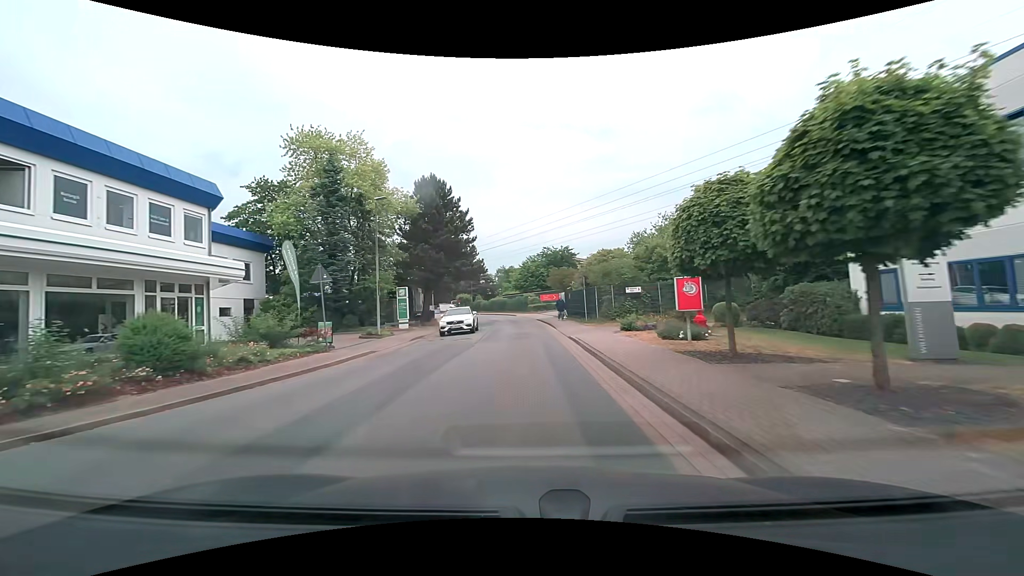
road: residential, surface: asphalt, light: Day
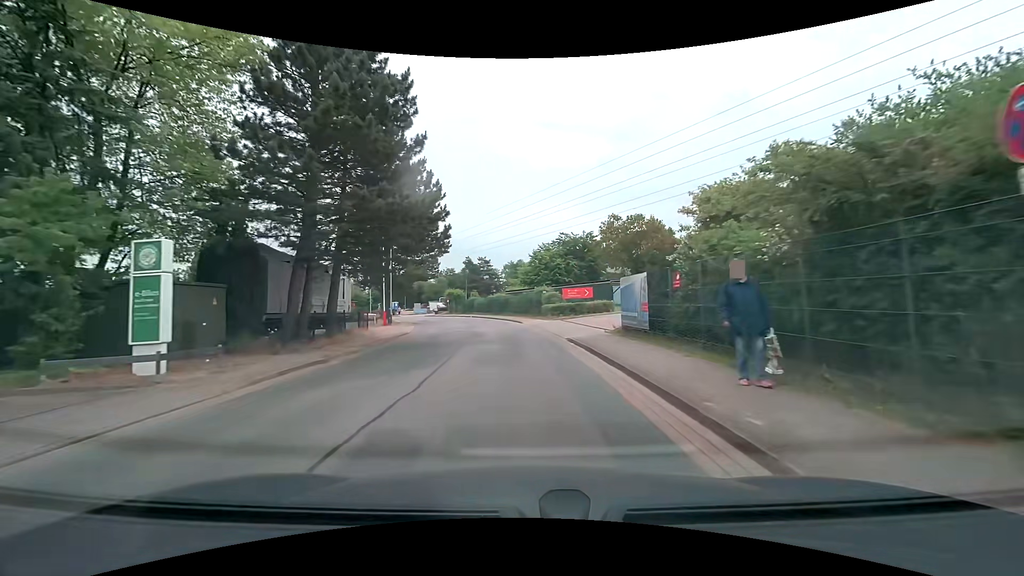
(-0.4, +25.5) m; -1°
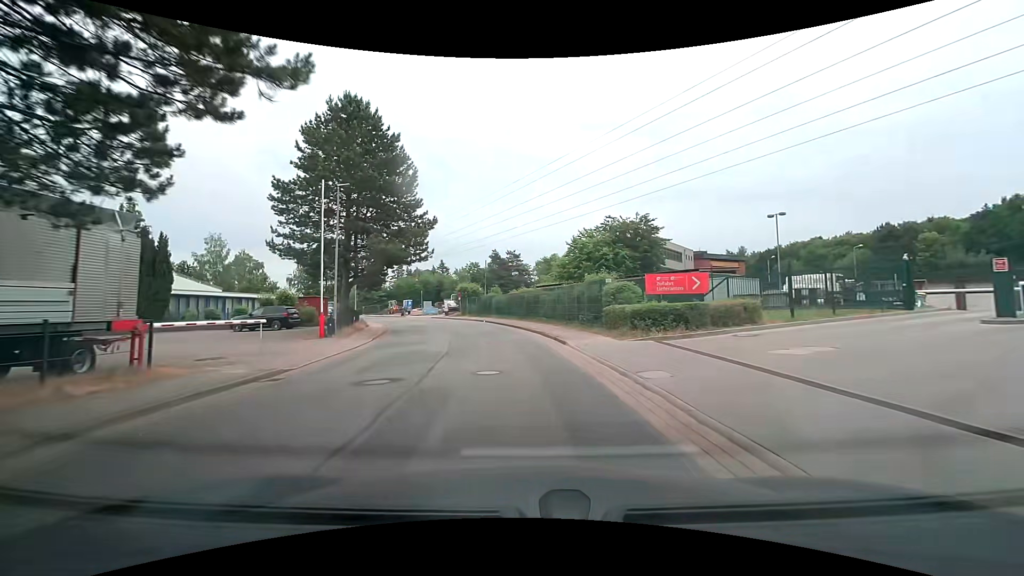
(-0.5, +18.8) m; -4°
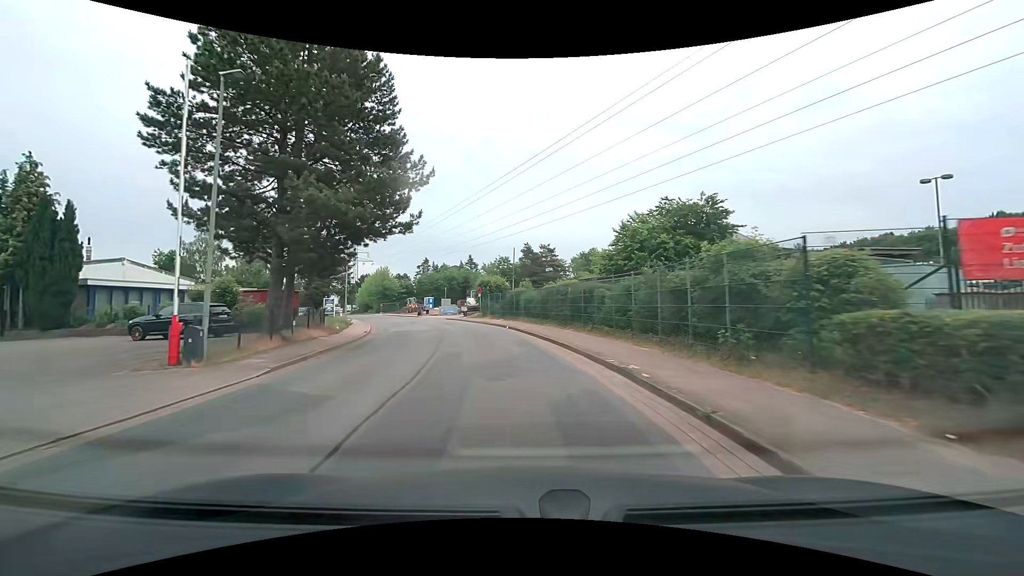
(-0.3, +12.7) m; -3°
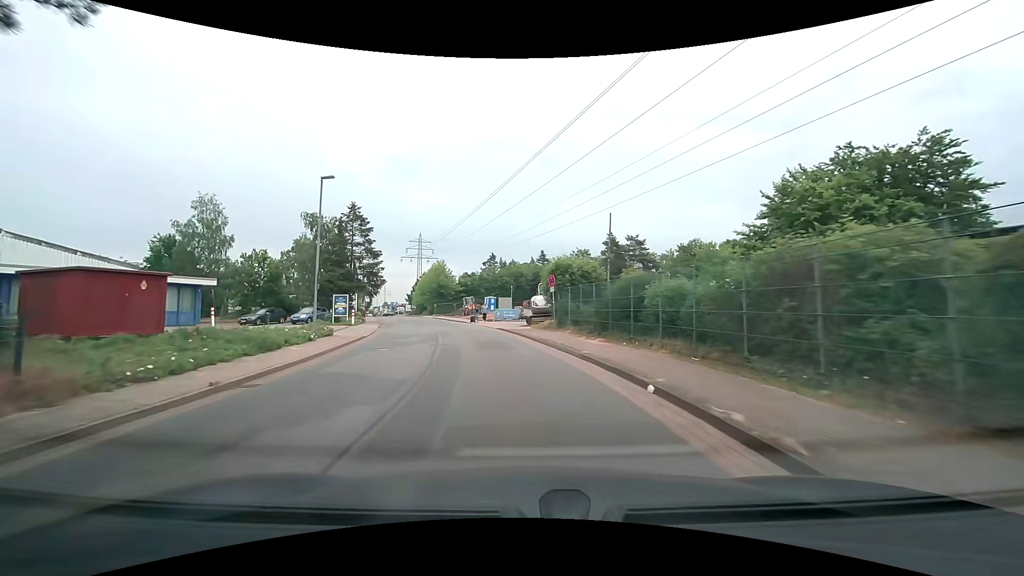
(-1.6, +19.6) m; -8°
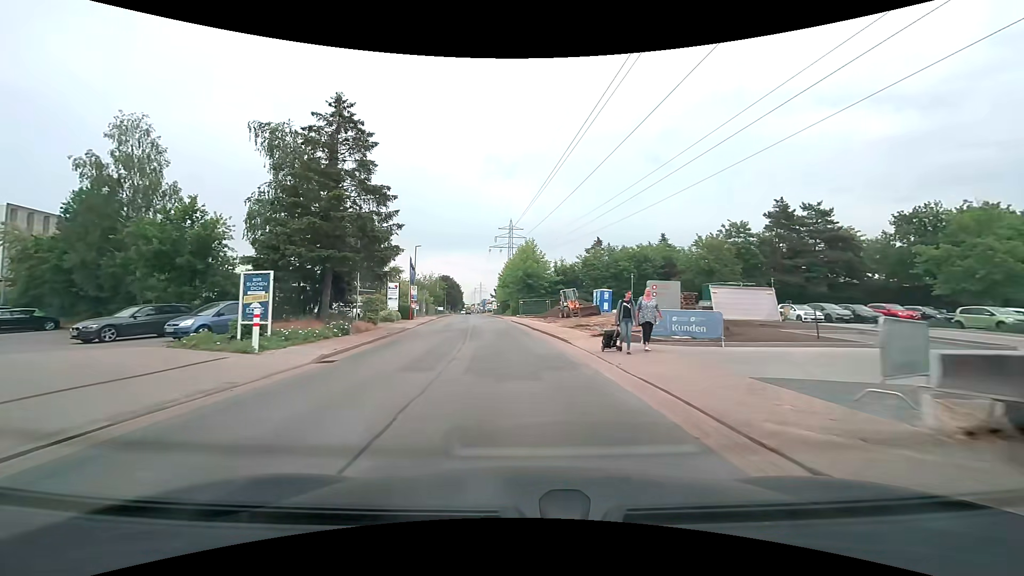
(-3.1, +27.0) m; -12°
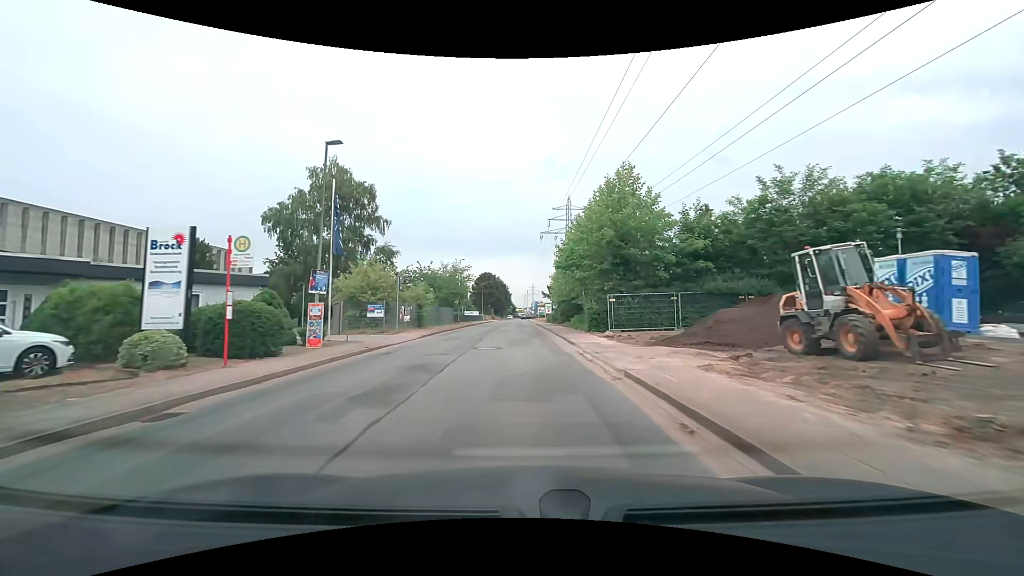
(-2.0, +35.1) m; -6°
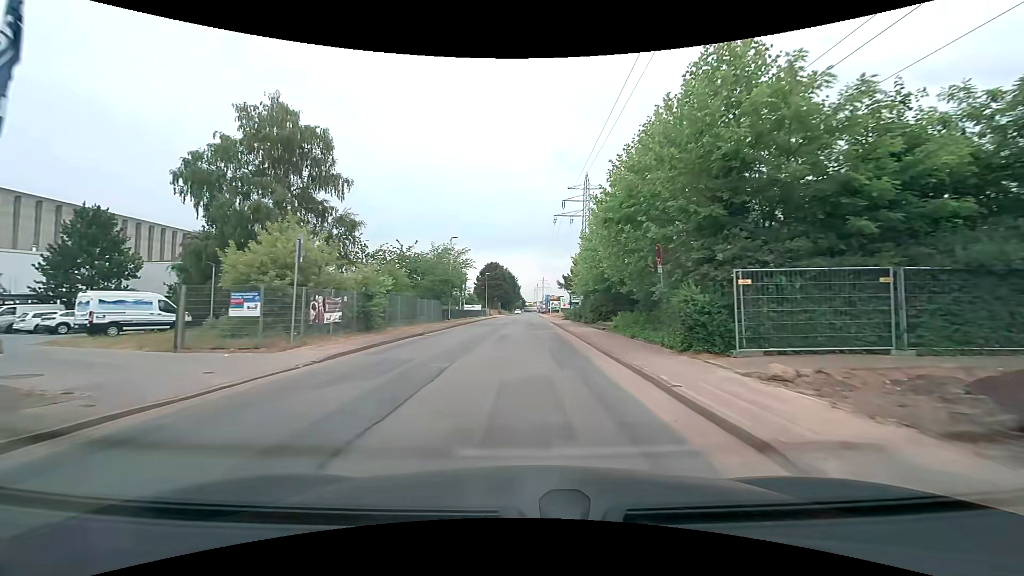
(-0.2, +14.7) m; -1°
(0, +10) (0, +20) (0, +30) (0, +40) (0, +50) (+1, +60) (+1, +70) (+1, +80) (+1, +90) (+1, +100) m
